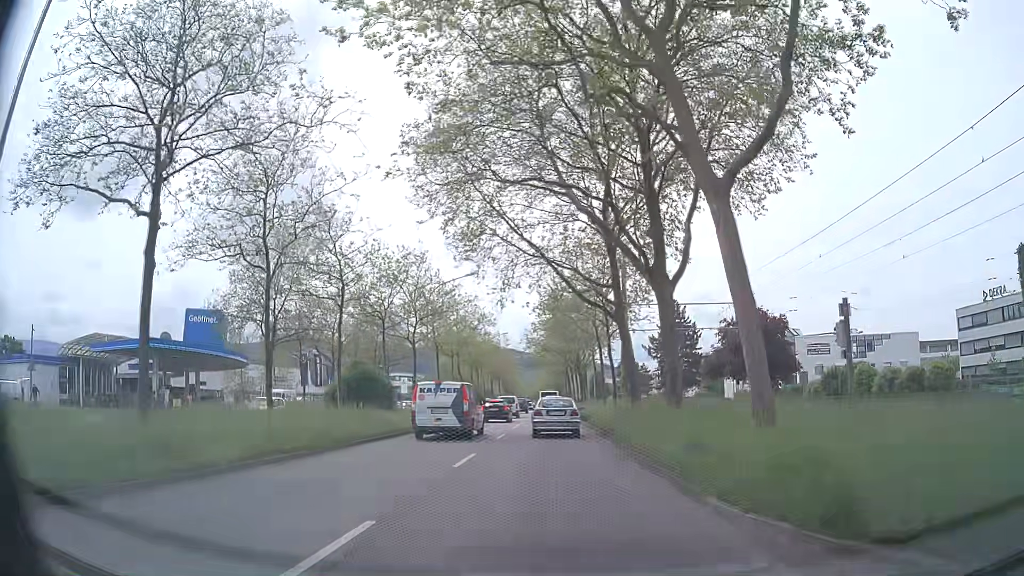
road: primary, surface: asphalt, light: Day
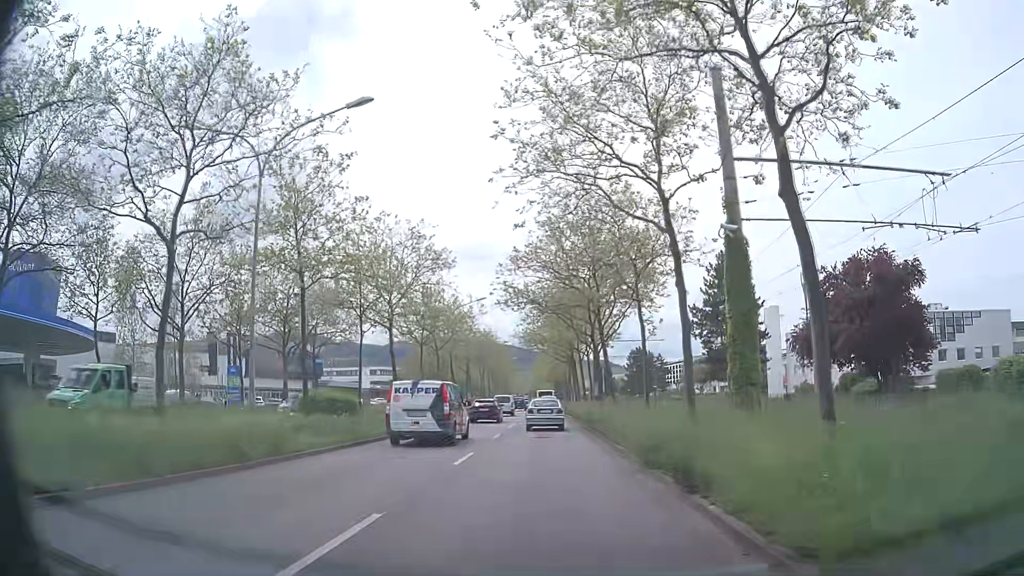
(-0.1, +27.1) m; 0°
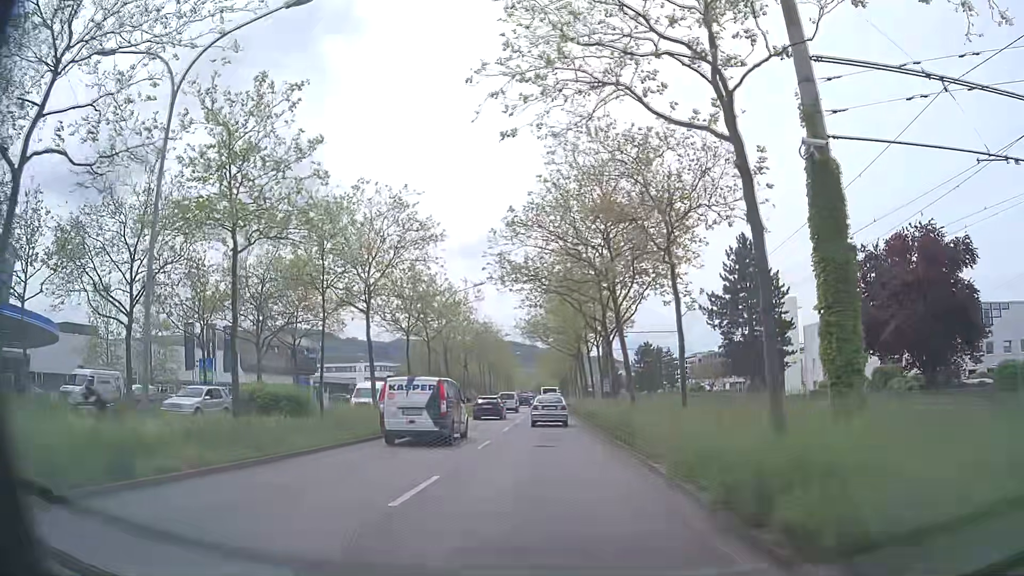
(0.0, +5.7) m; -1°
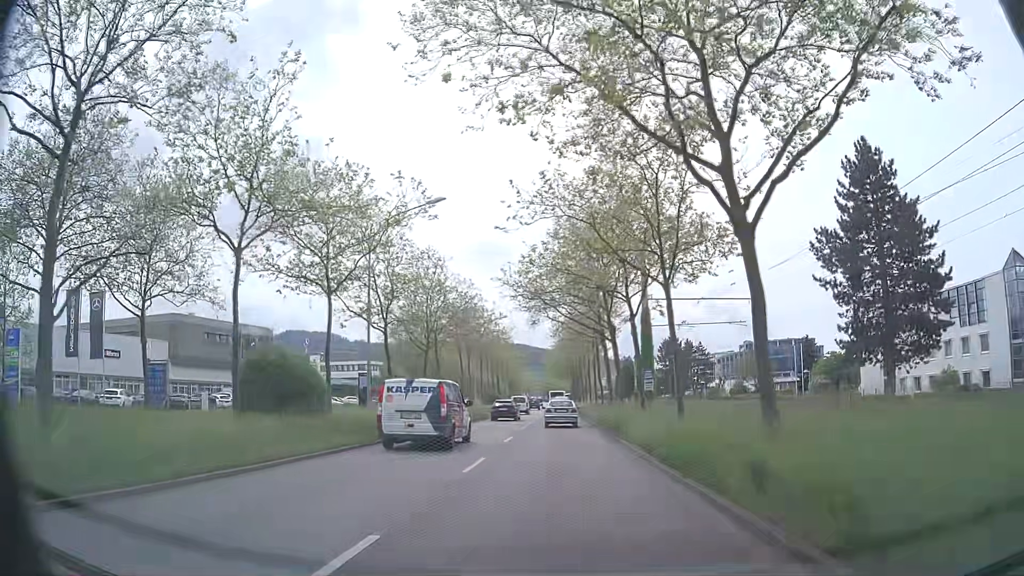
(-0.1, +22.9) m; 0°
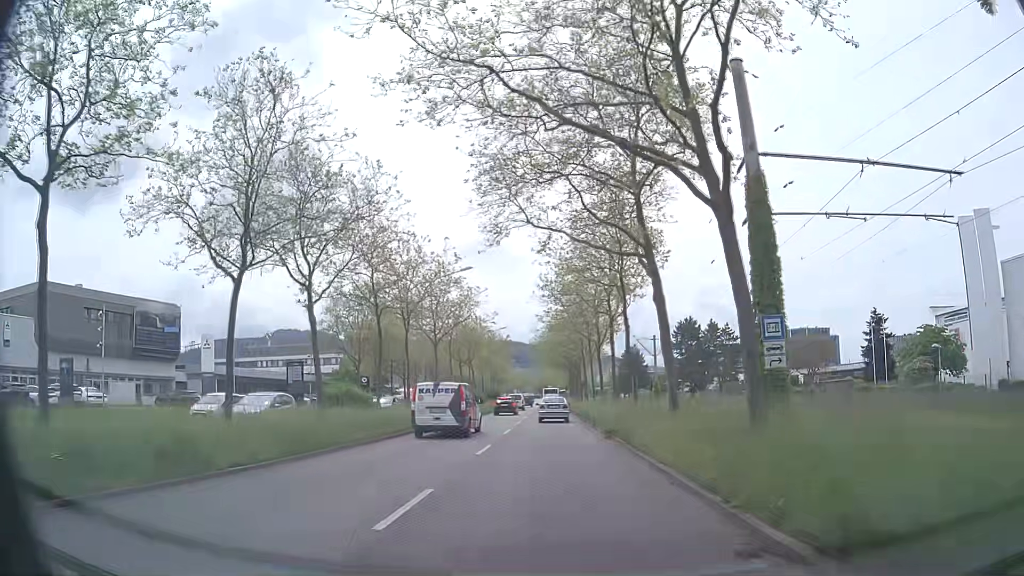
(0.0, +24.2) m; 0°
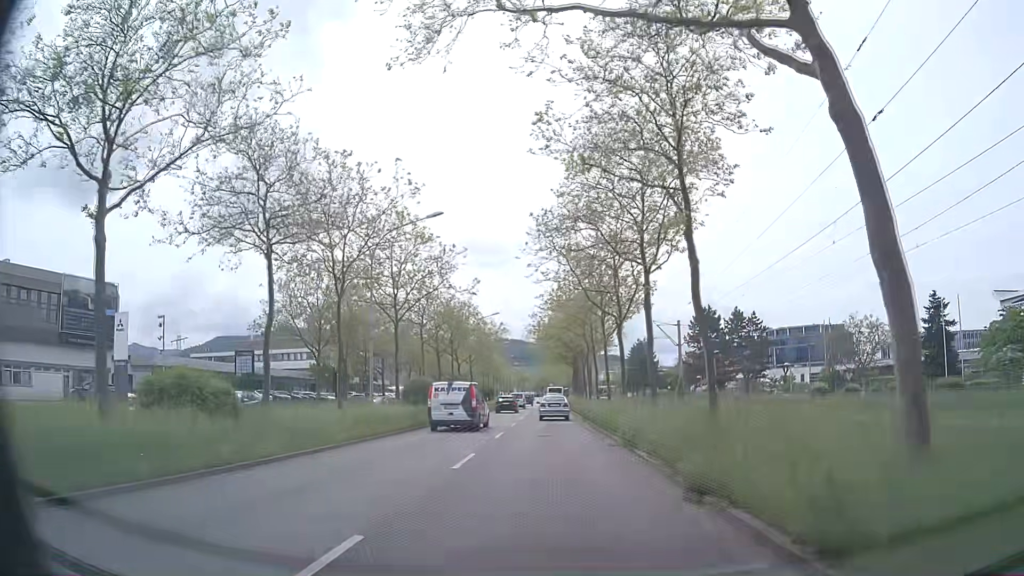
(-0.1, +12.8) m; -1°
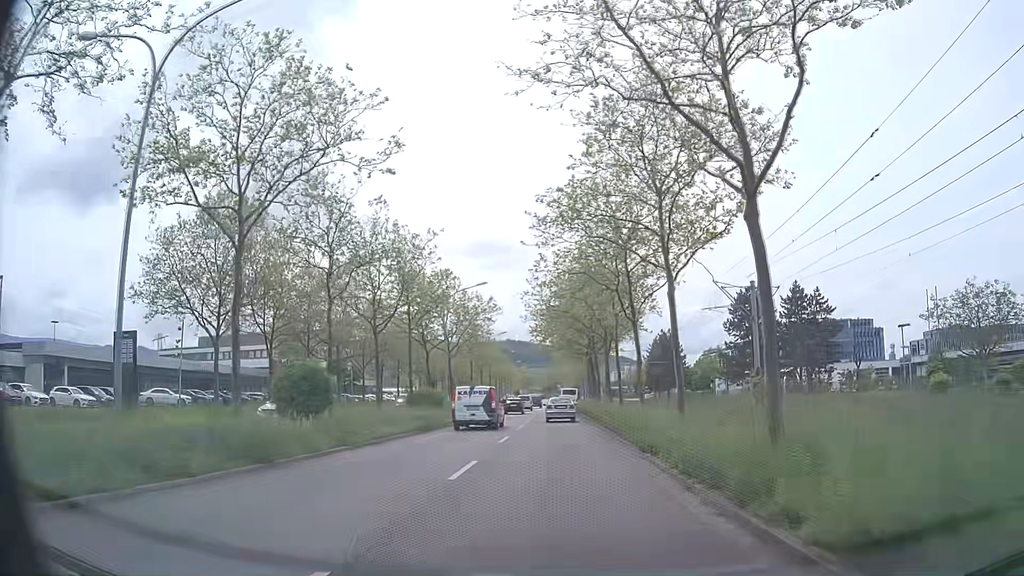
(-0.1, +19.7) m; 0°
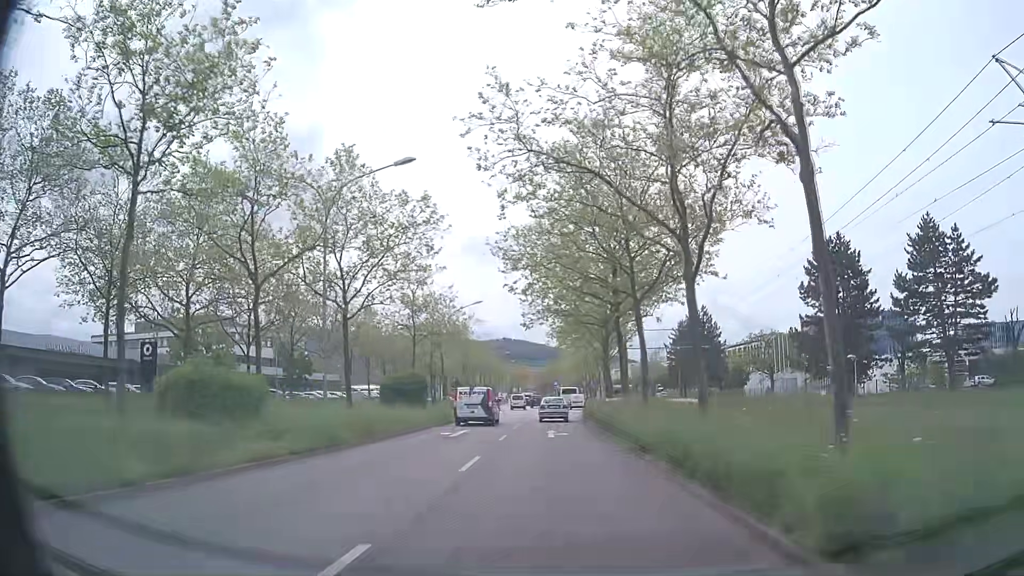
(-0.2, +26.6) m; 0°
(0, +10) (0, +20) (0, +30) (0, +40) (0, +50) (0, +60) (0, +70) (-1, +80) (-1, +90) (-1, +100) m
